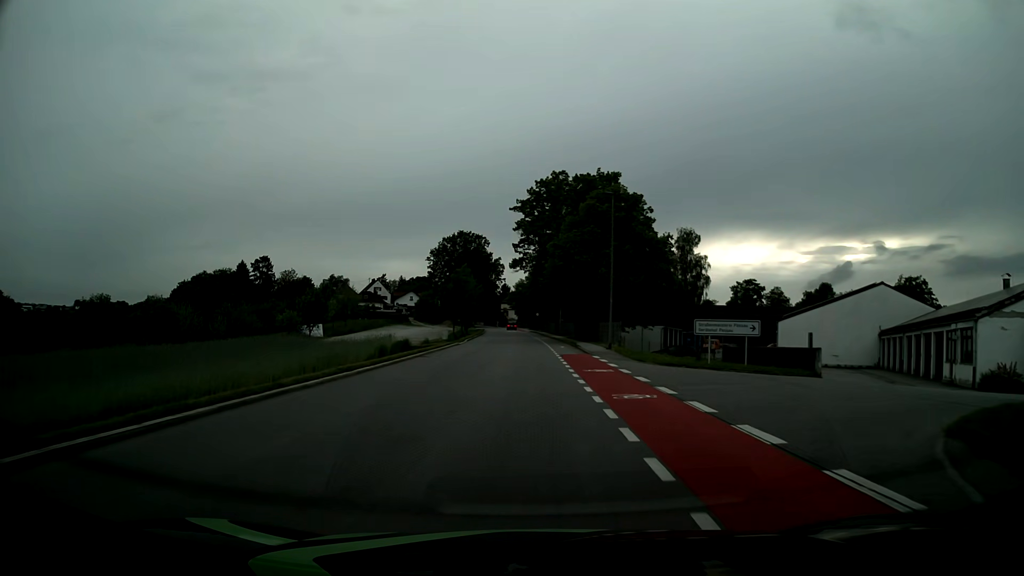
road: tertiary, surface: asphalt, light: Day
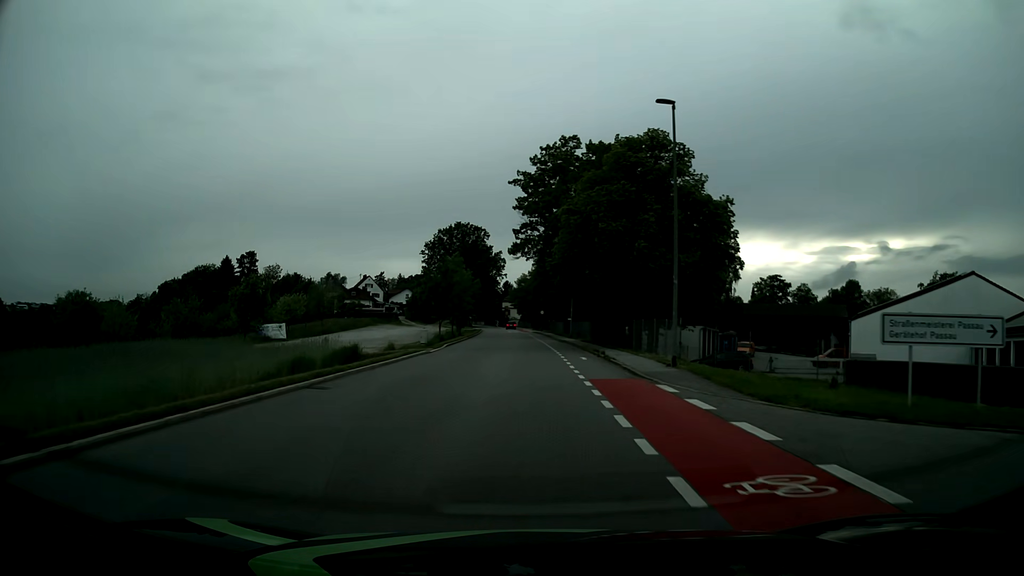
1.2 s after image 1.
(-0.1, +15.0) m; 0°
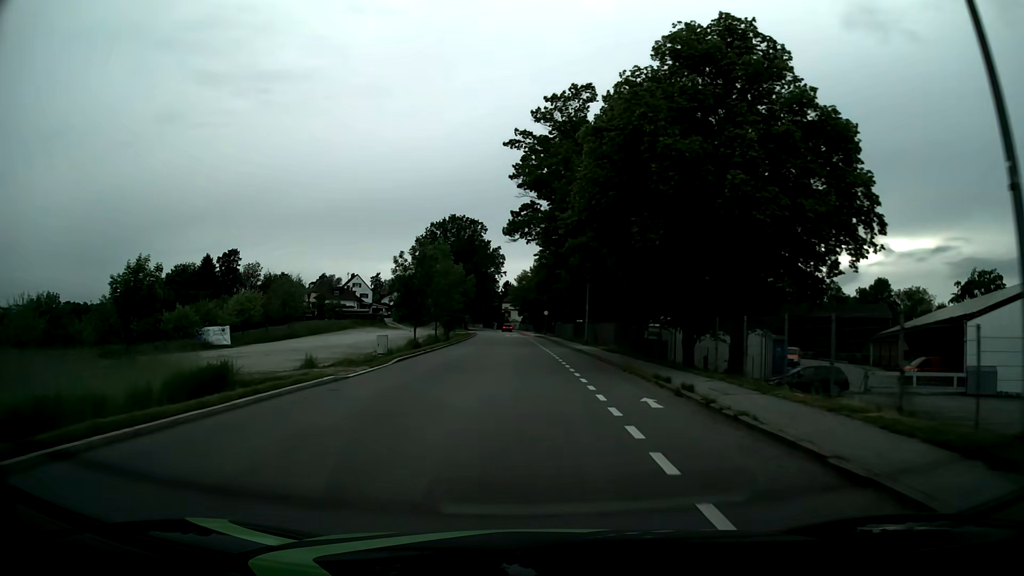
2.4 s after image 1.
(0.0, +15.0) m; 0°
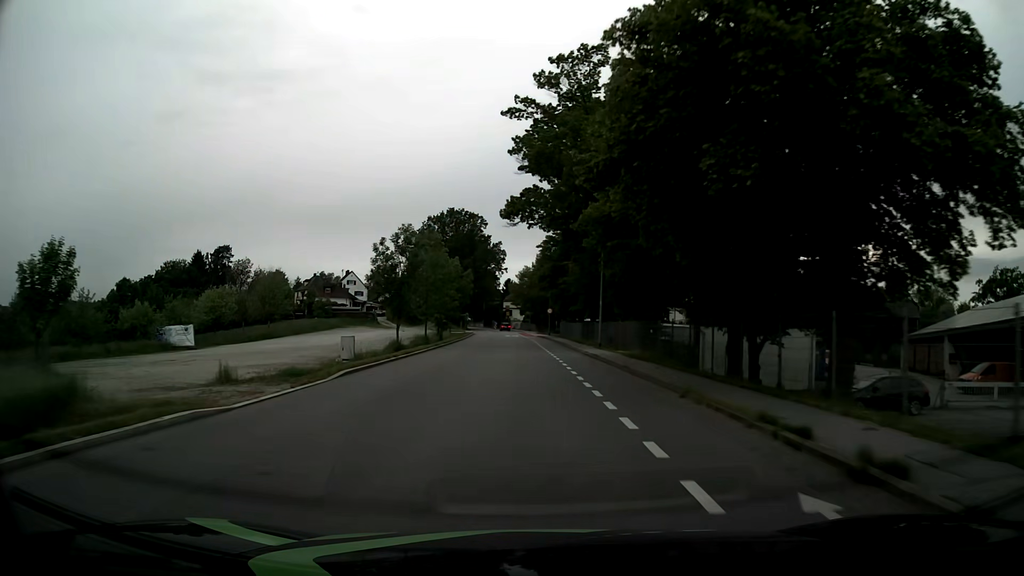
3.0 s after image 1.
(0.0, +7.4) m; 0°
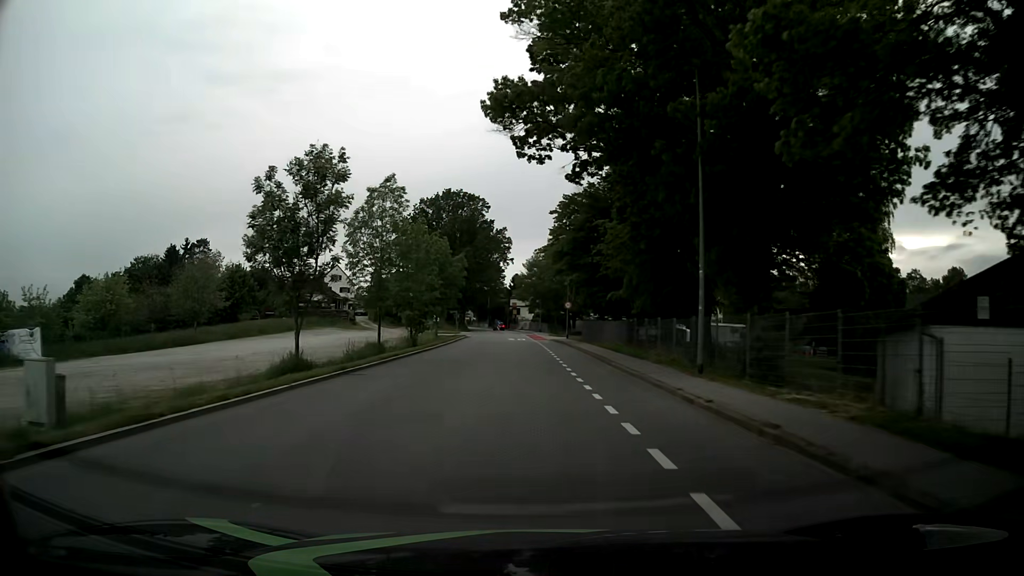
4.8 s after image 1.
(-0.1, +20.3) m; -1°
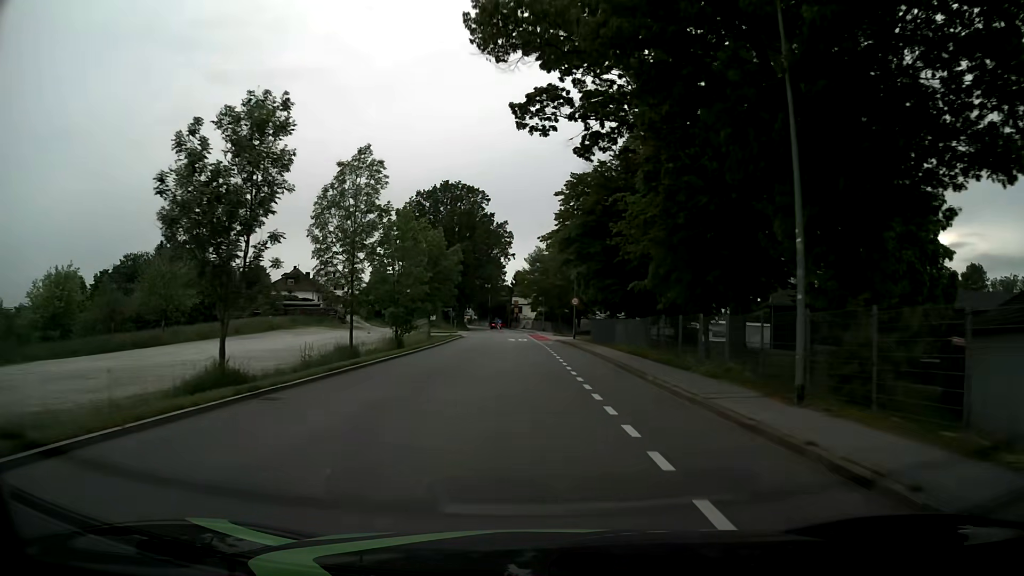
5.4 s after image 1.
(0.0, +6.1) m; 0°
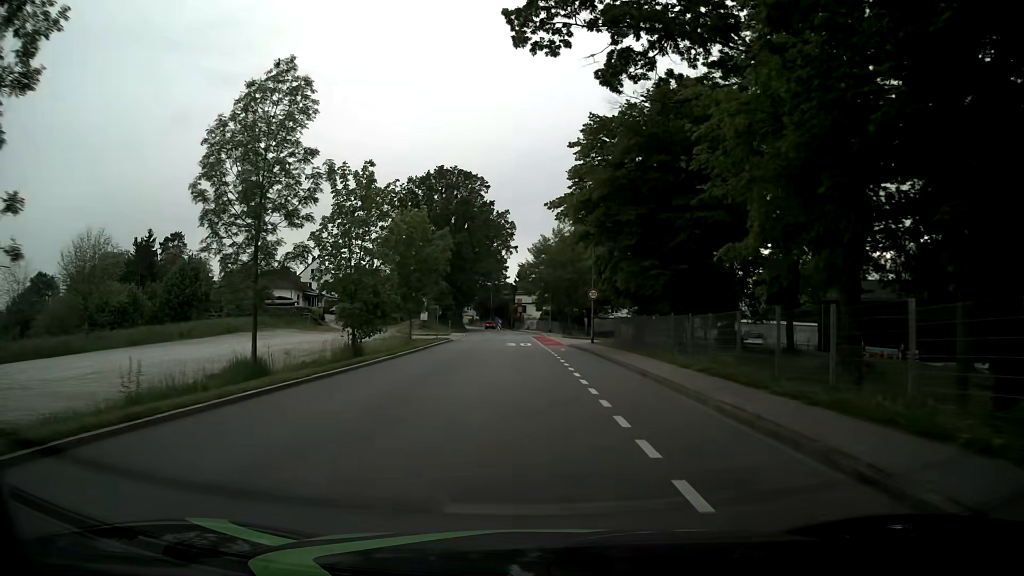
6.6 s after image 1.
(-0.1, +11.3) m; -1°
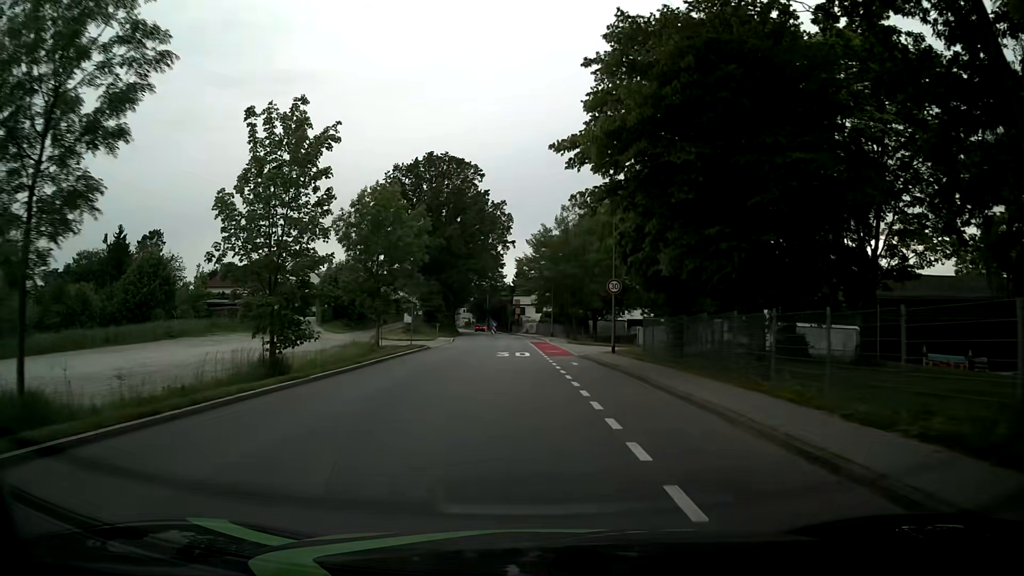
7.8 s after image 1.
(0.0, +10.1) m; 0°
(0, +10) (0, +20) (-1, +30) (-1, +40) (-1, +50) (-1, +60) (-2, +70) (-3, +80) (-5, +90) (-6, +100) m
